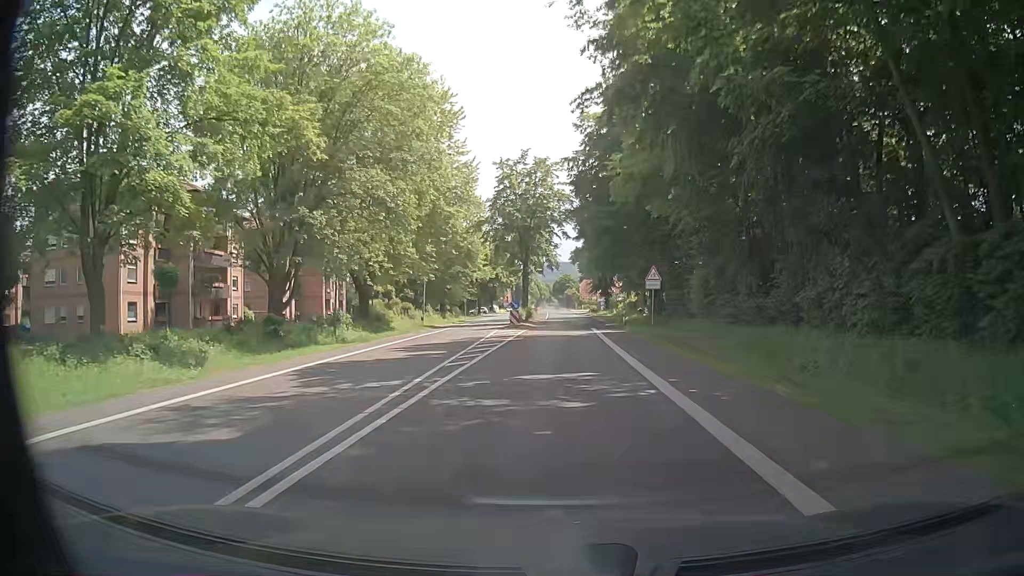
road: tertiary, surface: asphalt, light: Day
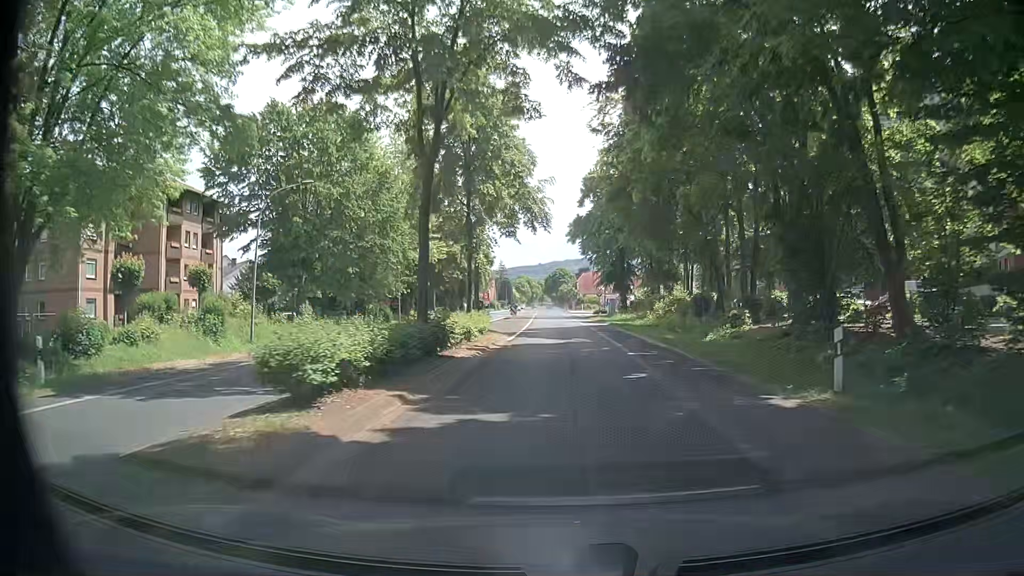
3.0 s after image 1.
(+0.3, +37.9) m; +1°
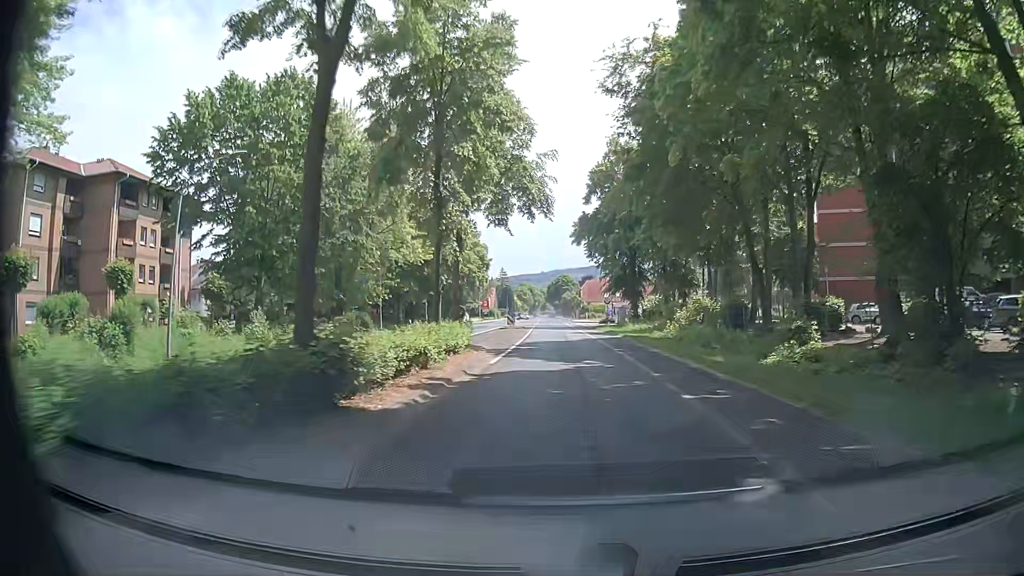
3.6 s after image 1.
(-0.1, +7.7) m; -2°
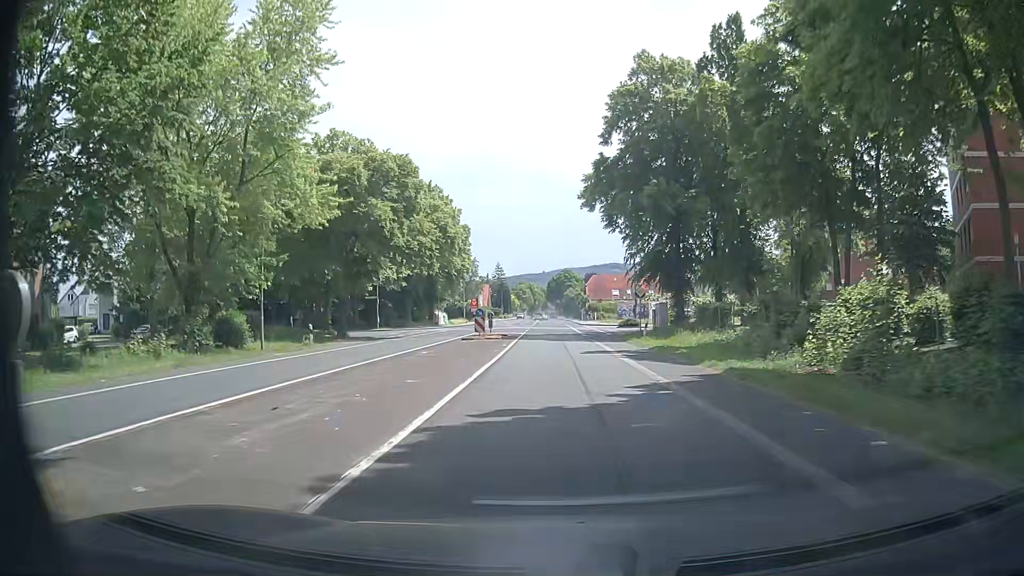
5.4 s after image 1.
(+0.4, +23.3) m; +1°
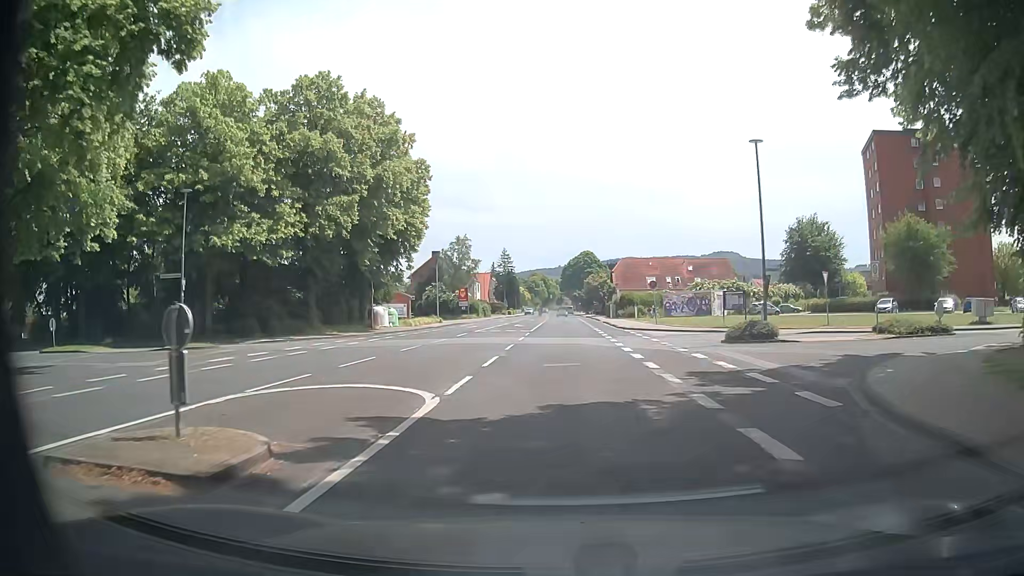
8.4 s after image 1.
(-0.2, +34.1) m; -2°
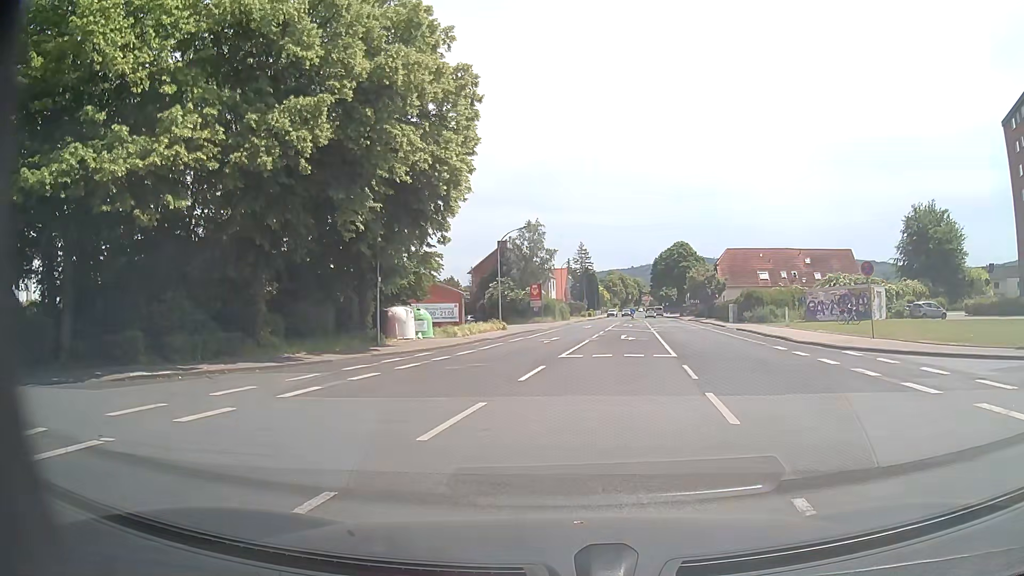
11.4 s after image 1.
(-2.3, +19.2) m; -5°
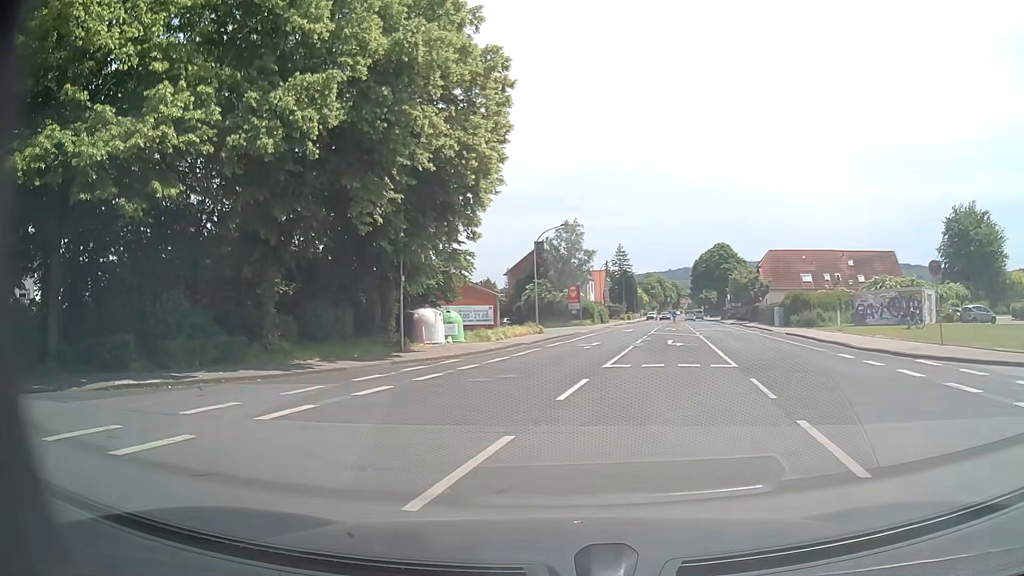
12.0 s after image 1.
(-0.1, +2.5) m; -4°
